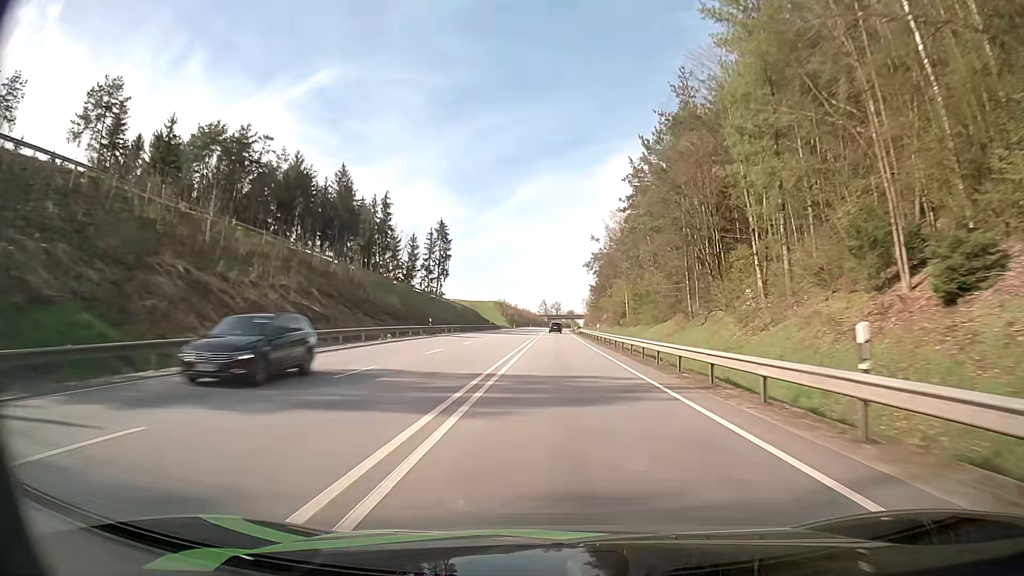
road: primary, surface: asphalt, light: Day
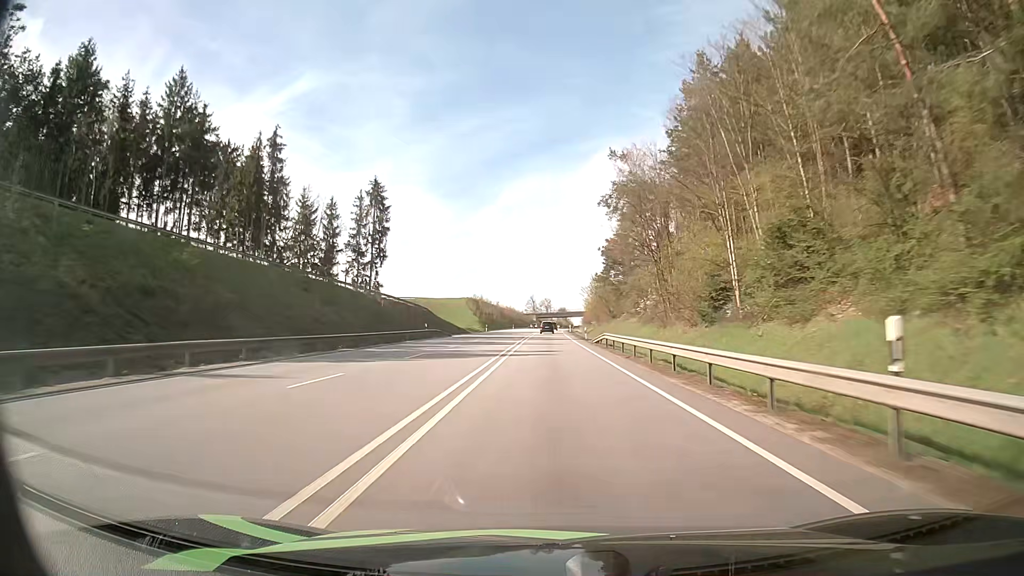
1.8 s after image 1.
(+0.6, +49.5) m; +1°
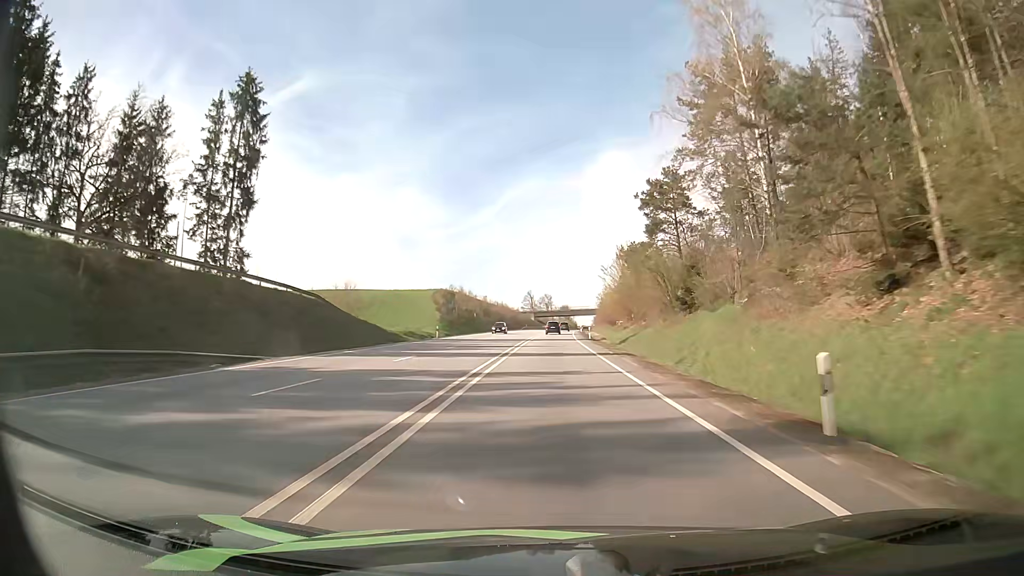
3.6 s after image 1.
(-0.3, +49.3) m; 0°
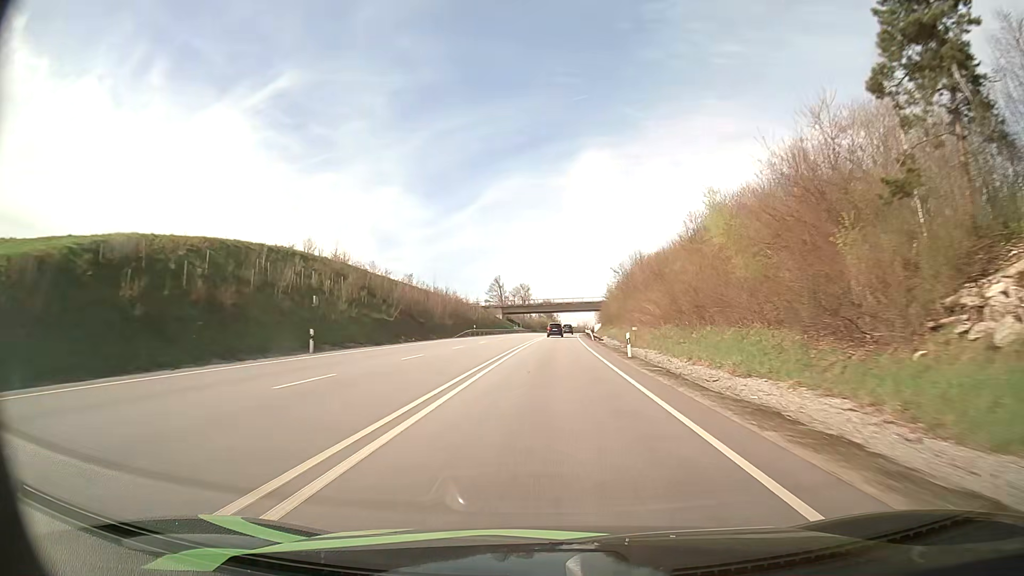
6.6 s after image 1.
(+1.1, +81.6) m; +2°
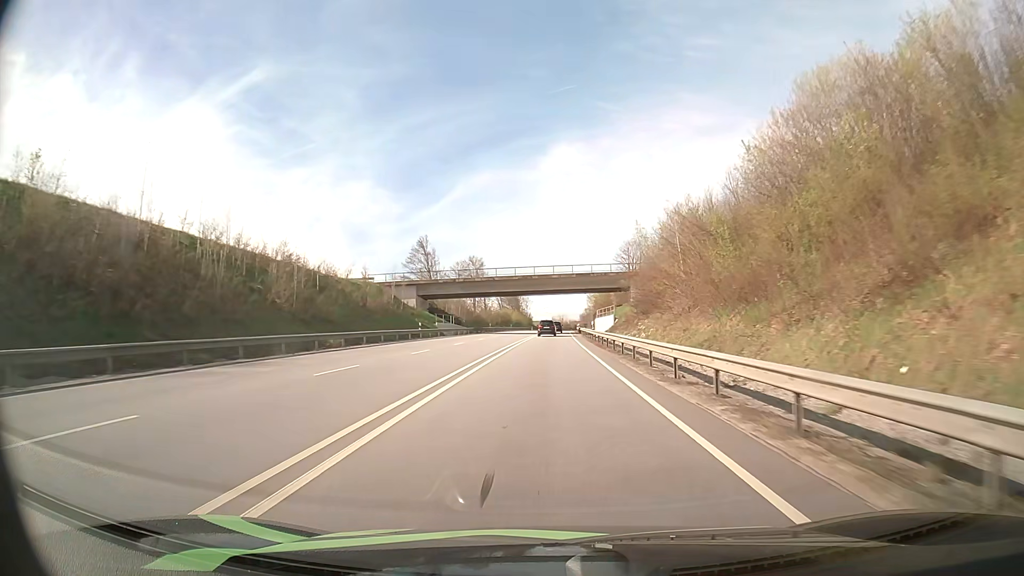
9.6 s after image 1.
(+1.7, +79.9) m; +2°
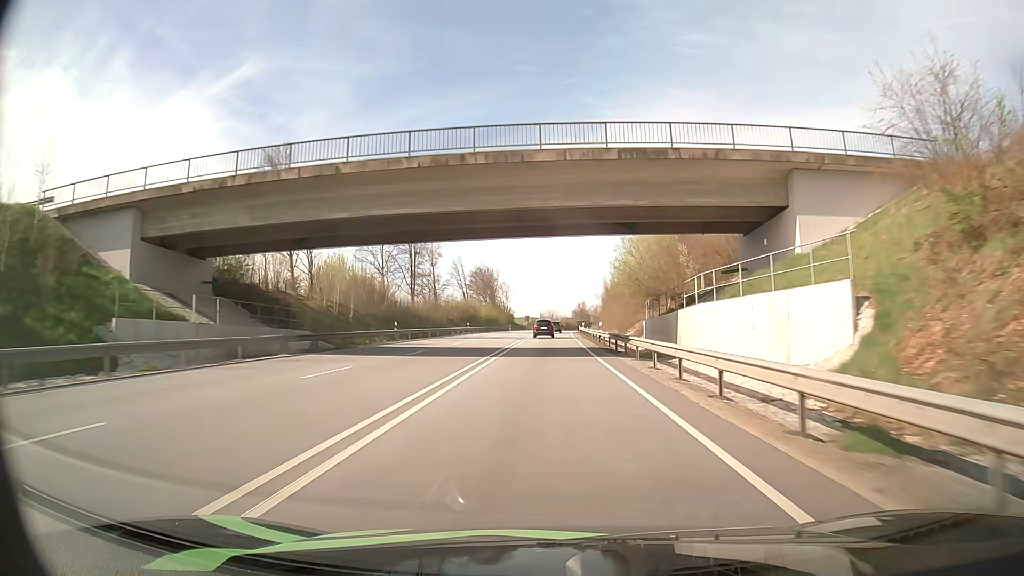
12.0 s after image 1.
(+0.7, +60.0) m; +1°
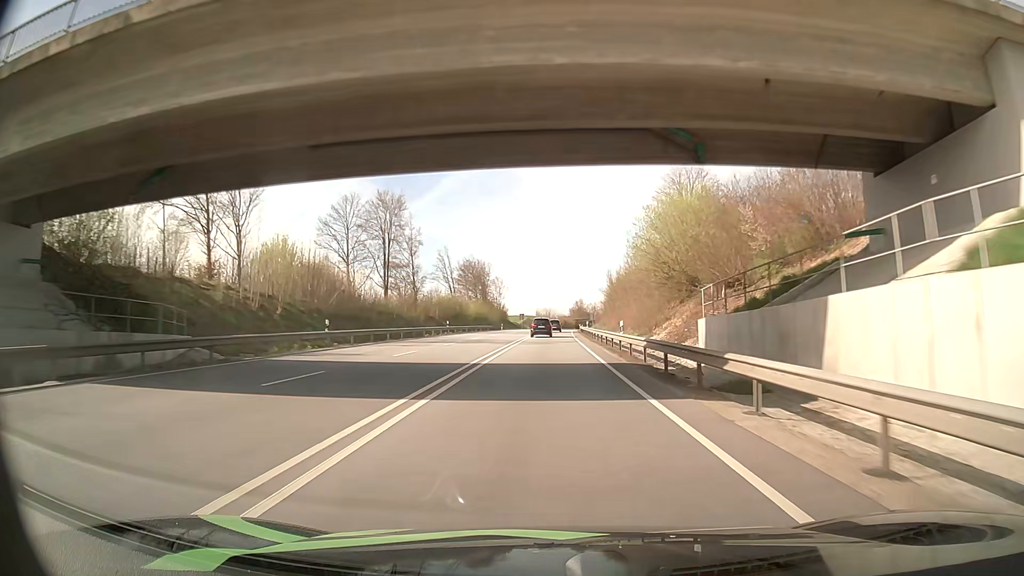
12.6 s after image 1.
(0.0, +14.2) m; 0°
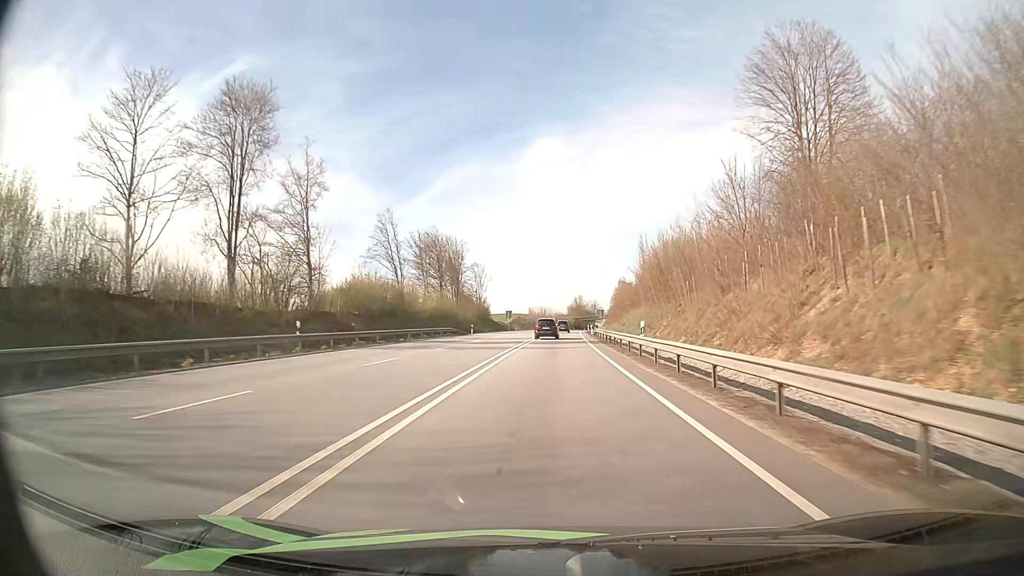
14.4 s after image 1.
(+0.3, +40.5) m; 0°
(0, +10) (0, +20) (0, +30) (0, +40) (+1, +50) (+1, +60) (+1, +70) (+2, +80) (+2, +90) (+2, +100) m
